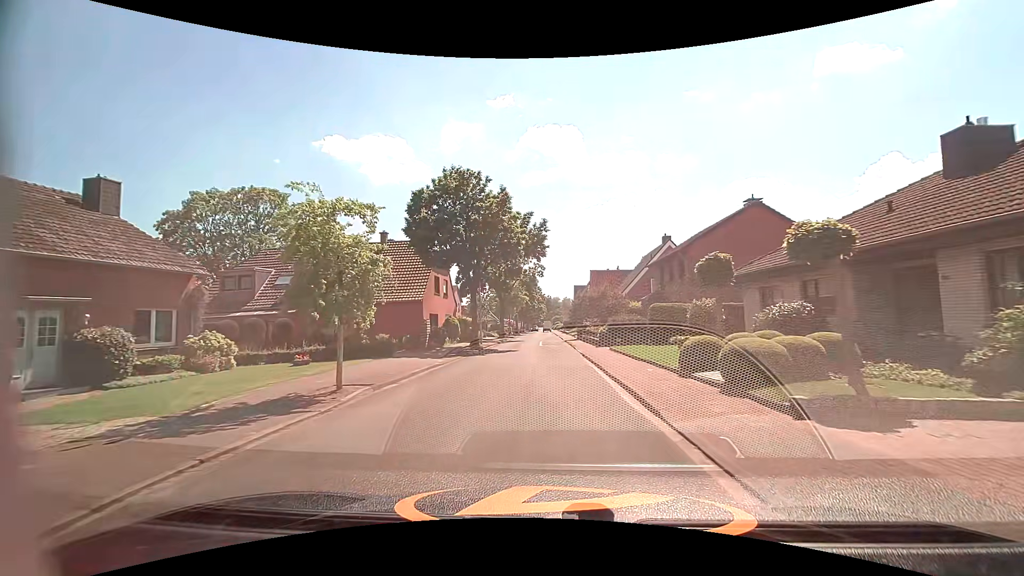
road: residential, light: Day
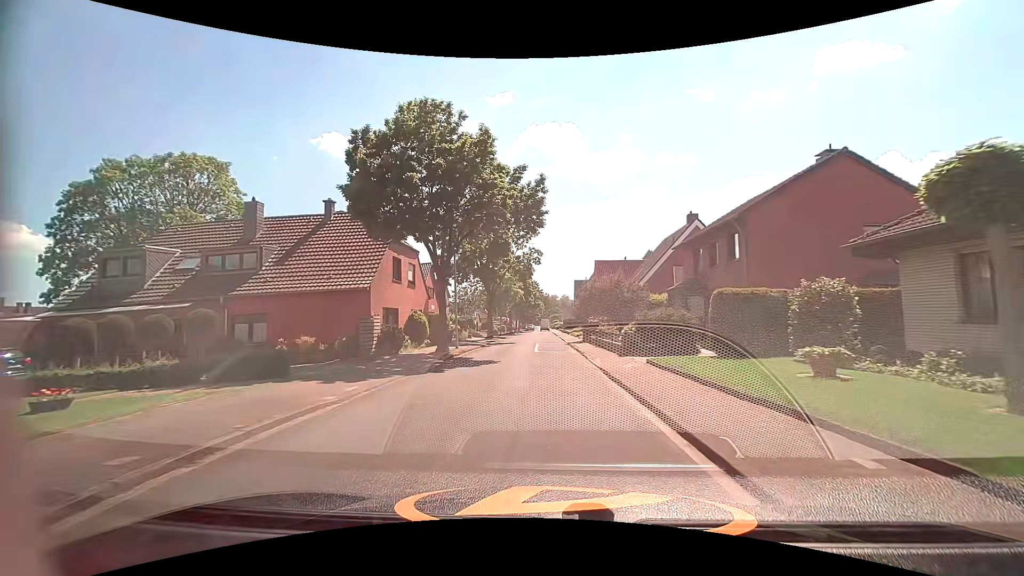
(+0.1, +9.2) m; 0°
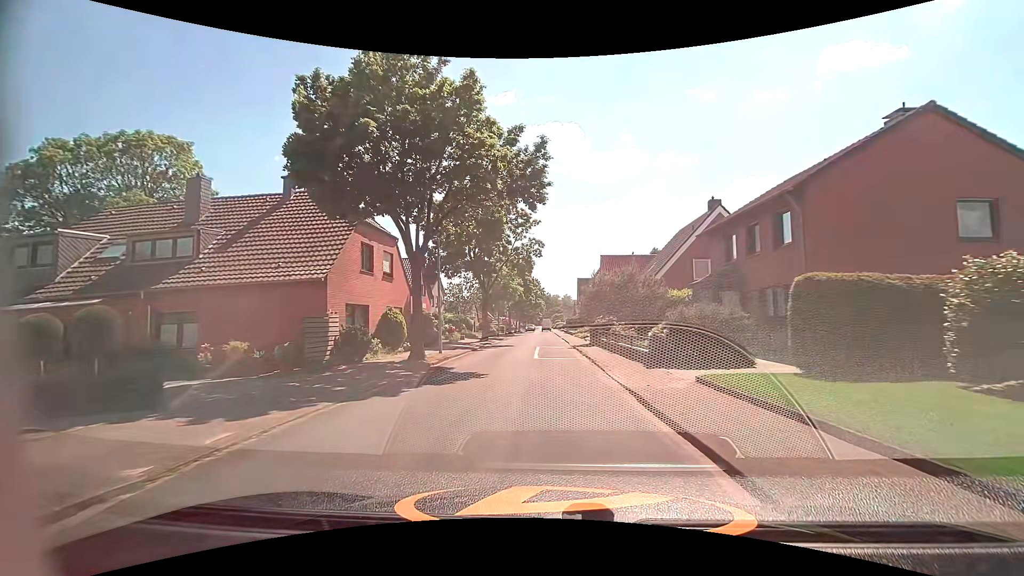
(0.0, +4.7) m; 0°
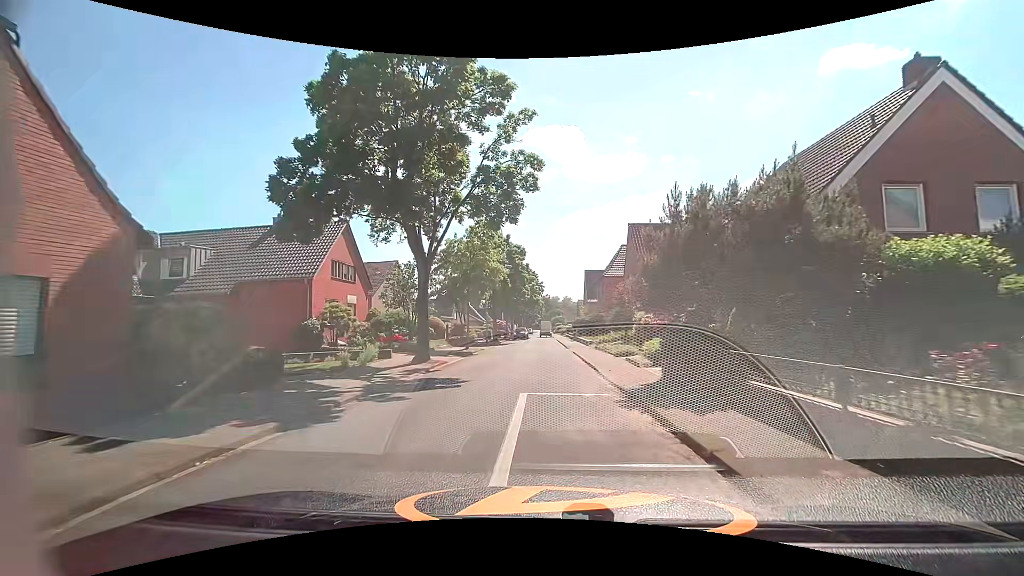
(0.0, +19.1) m; 0°
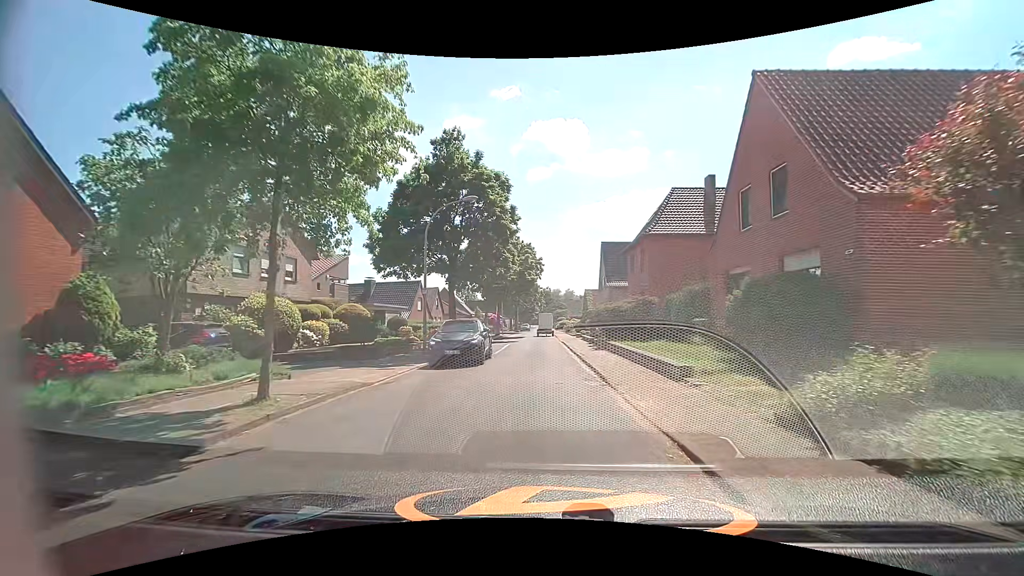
(0.0, +21.7) m; 0°
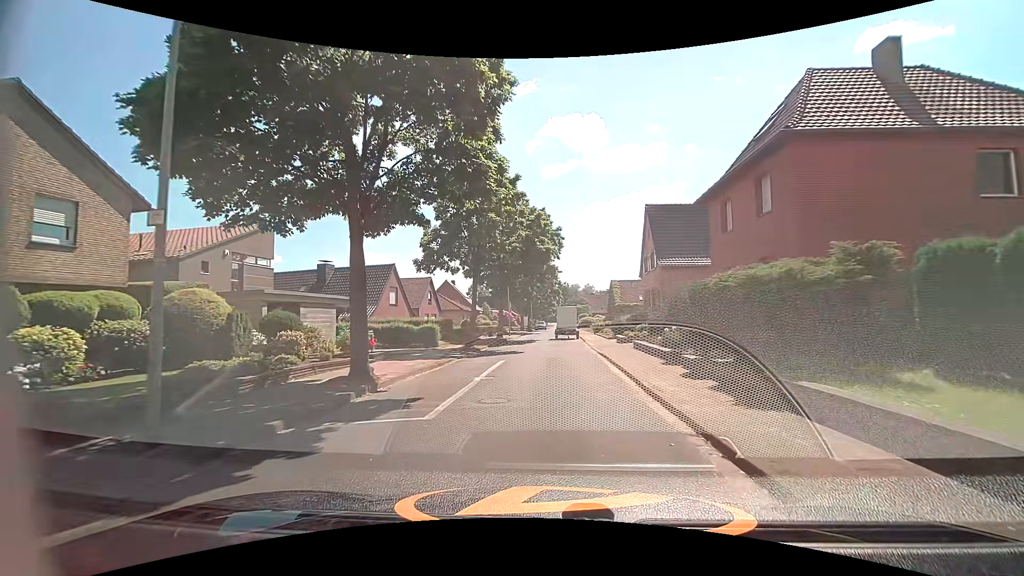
(-0.1, +15.2) m; -1°
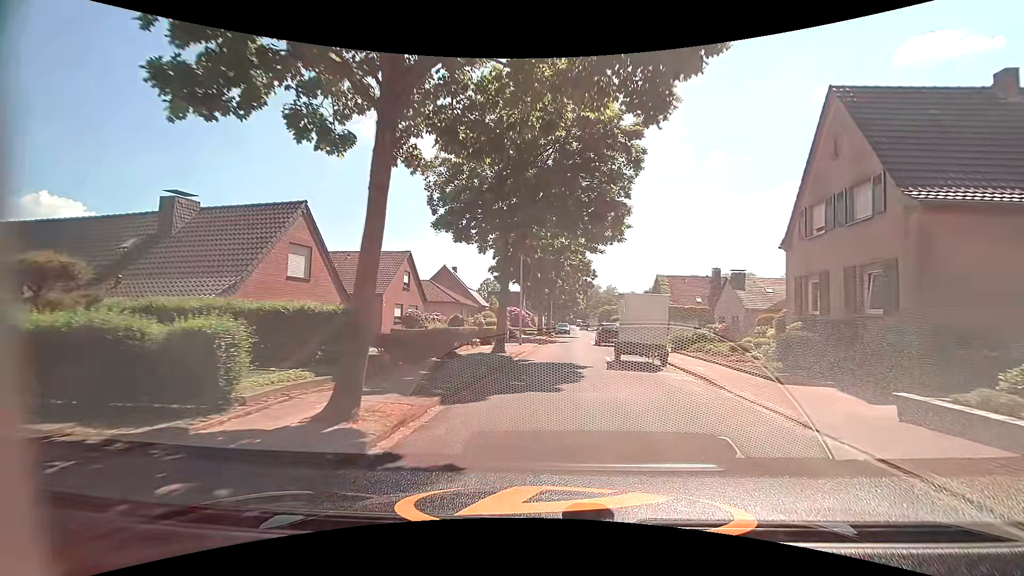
(-1.4, +19.7) m; -3°
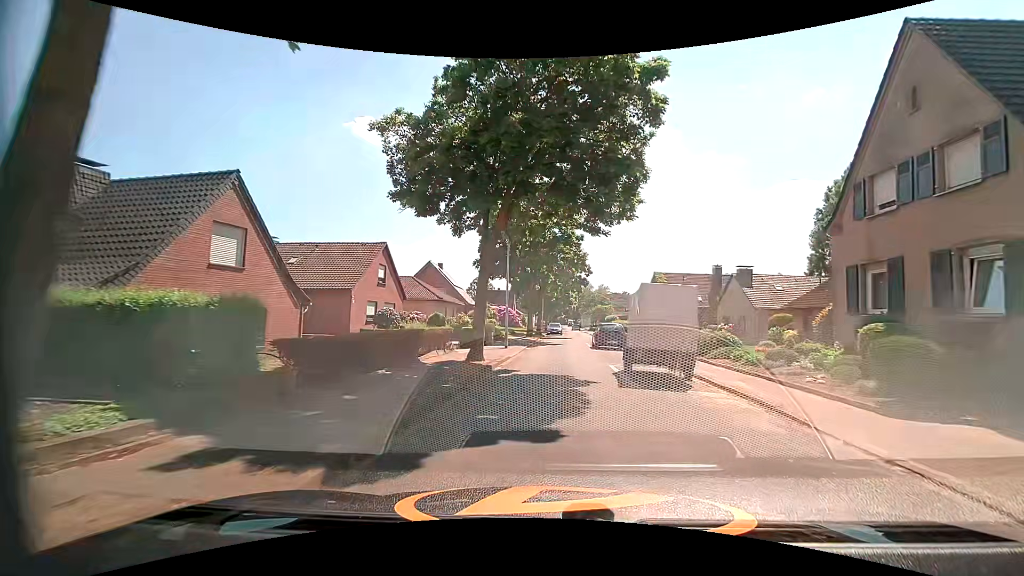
(+0.1, +4.1) m; +1°
